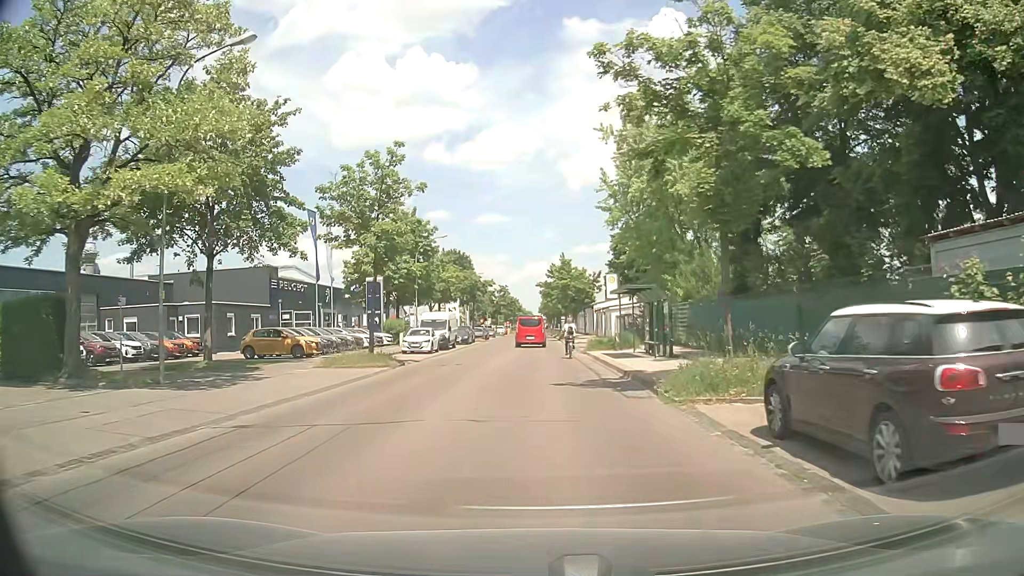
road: tertiary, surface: asphalt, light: Day
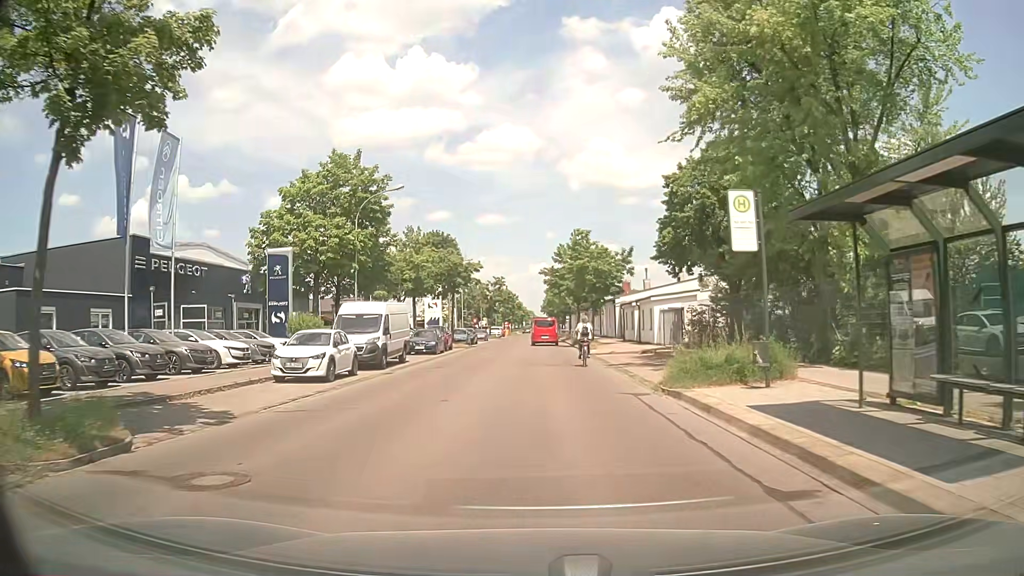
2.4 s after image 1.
(-0.1, +19.7) m; 0°
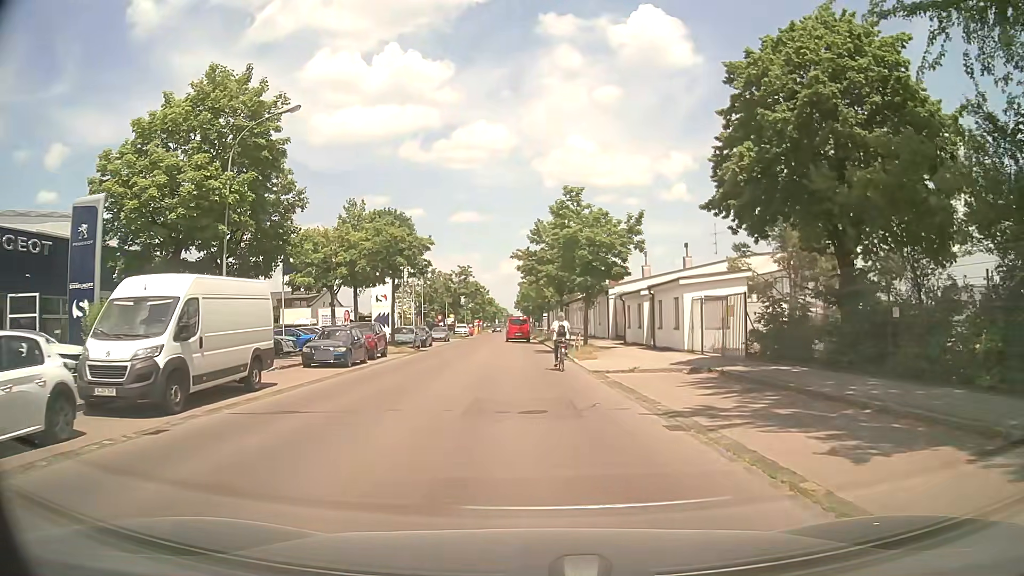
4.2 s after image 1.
(+0.2, +13.3) m; +2°
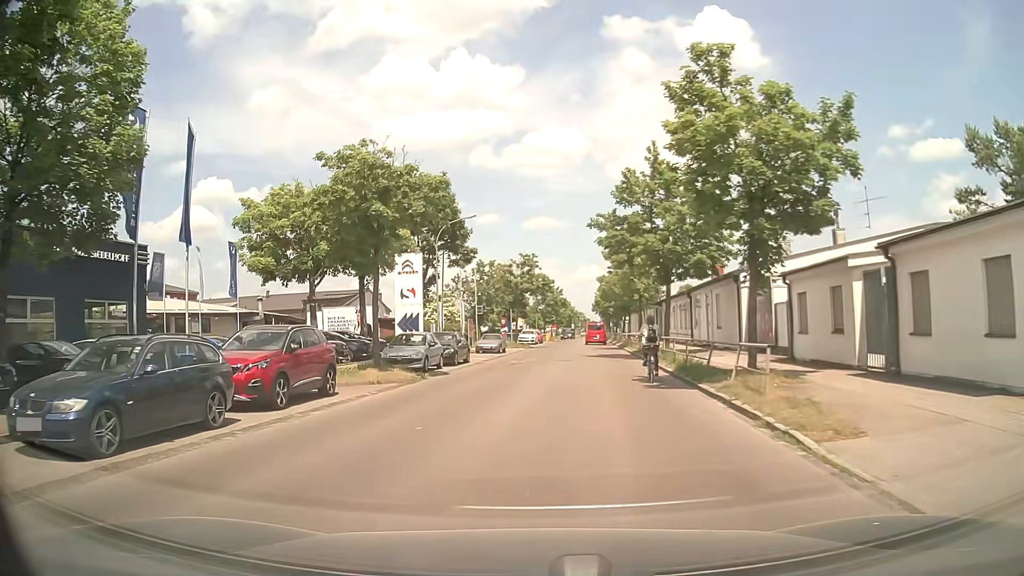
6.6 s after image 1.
(-0.5, +17.3) m; -6°
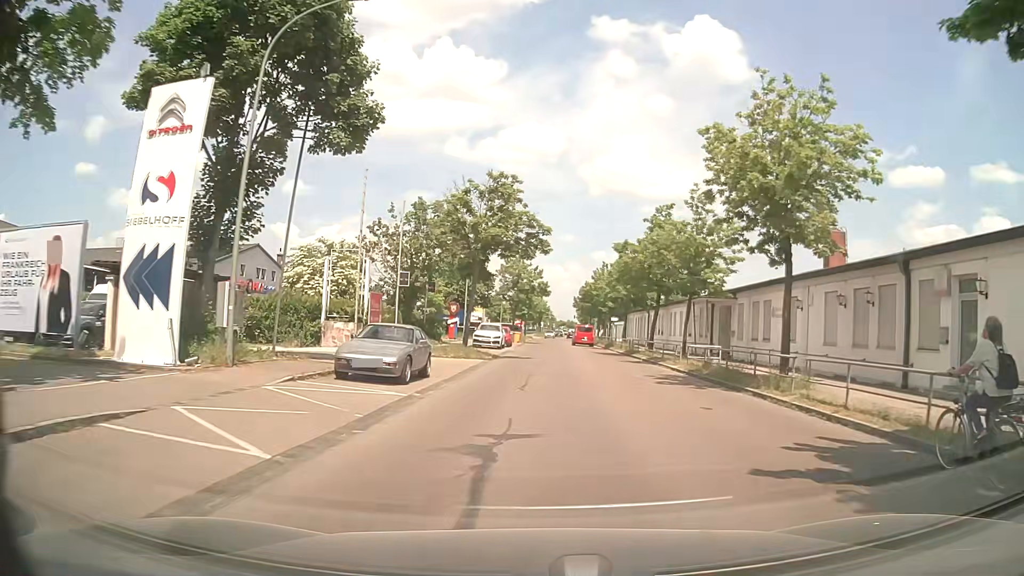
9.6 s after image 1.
(-0.9, +29.9) m; +2°
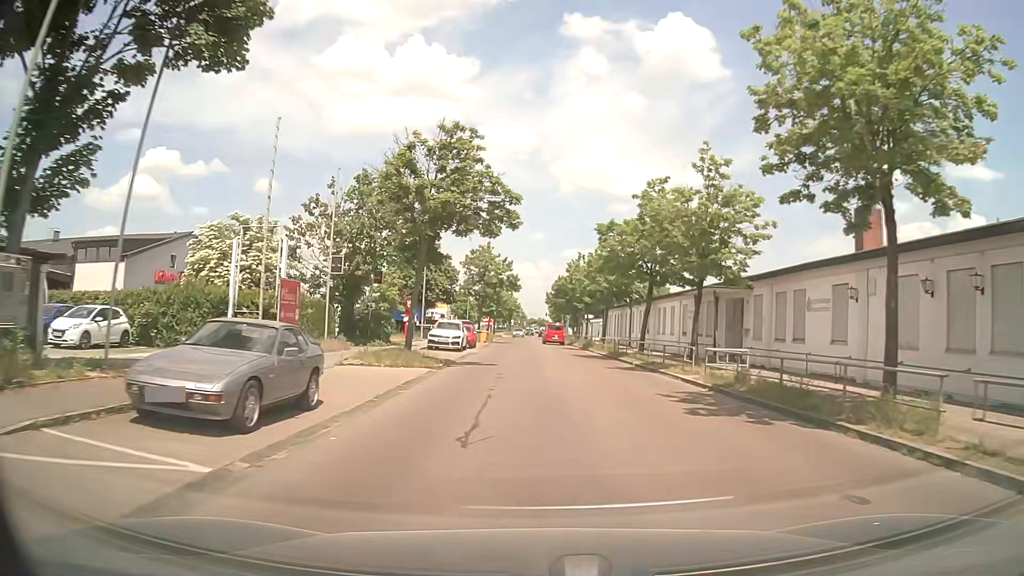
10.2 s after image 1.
(+0.2, +7.2) m; +3°
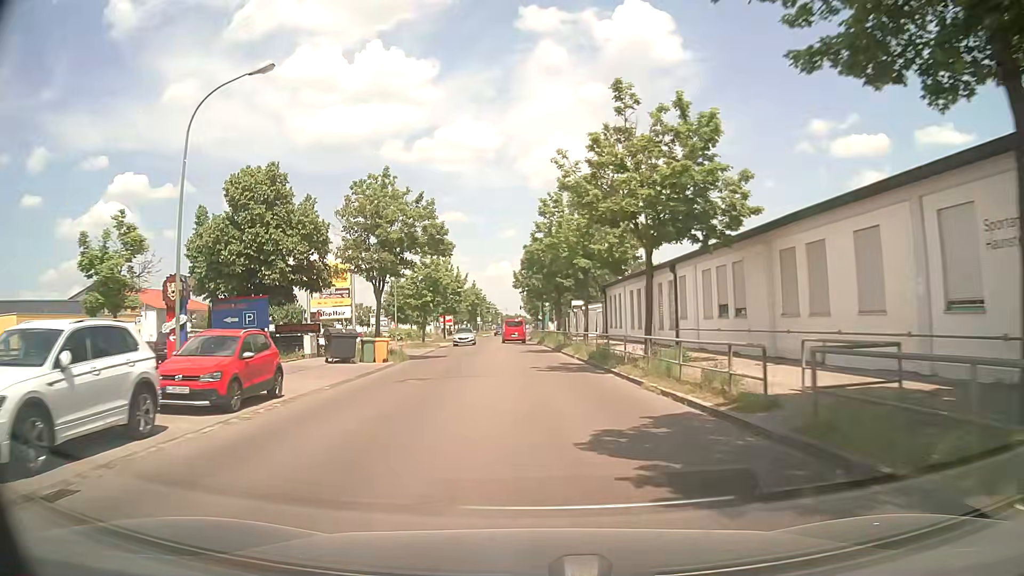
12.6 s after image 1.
(+1.3, +30.5) m; +2°
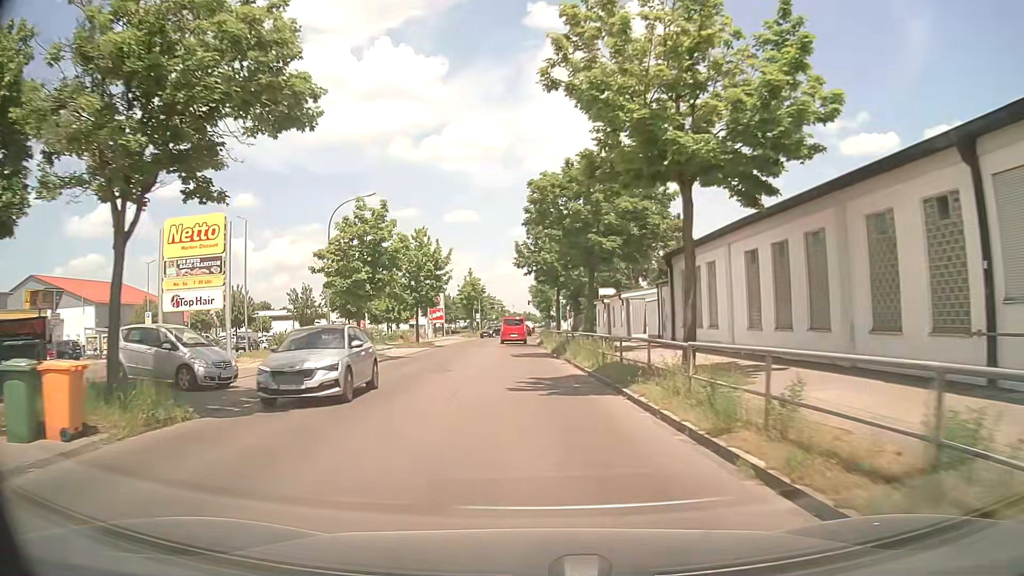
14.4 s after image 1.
(-0.3, +21.5) m; -1°
(0, +10) (0, +20) (-1, +30) (-1, +40) (-2, +50) (-2, +60) (-2, +70) (-2, +80) (-2, +90) (-2, +100) m
